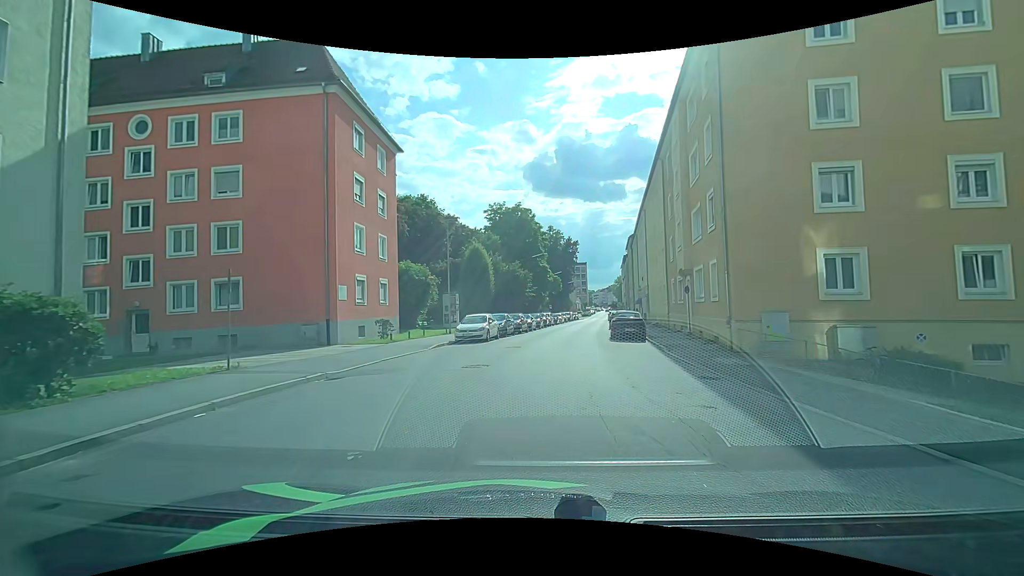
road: tertiary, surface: asphalt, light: Day
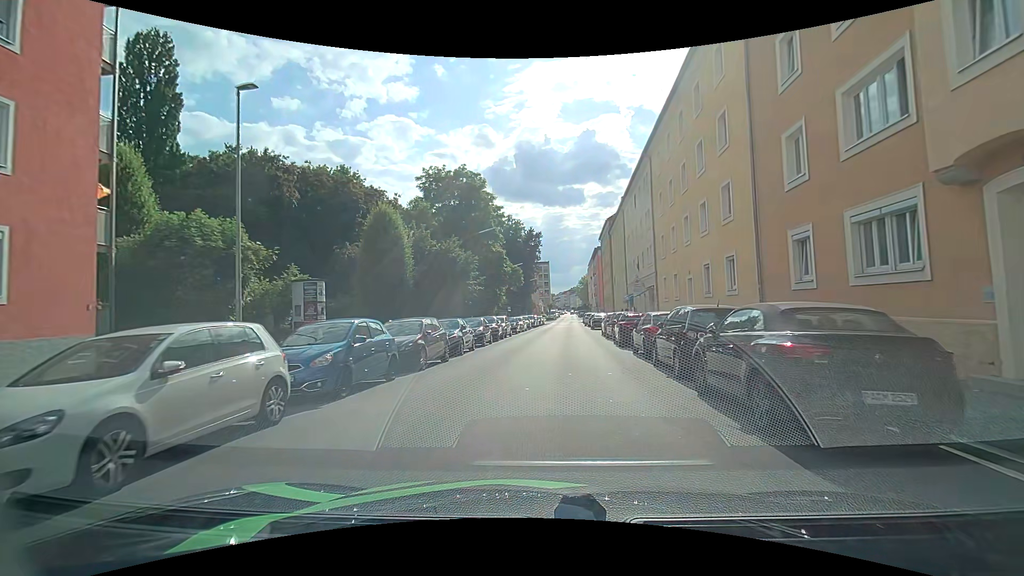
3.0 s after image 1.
(+0.5, +21.3) m; +3°
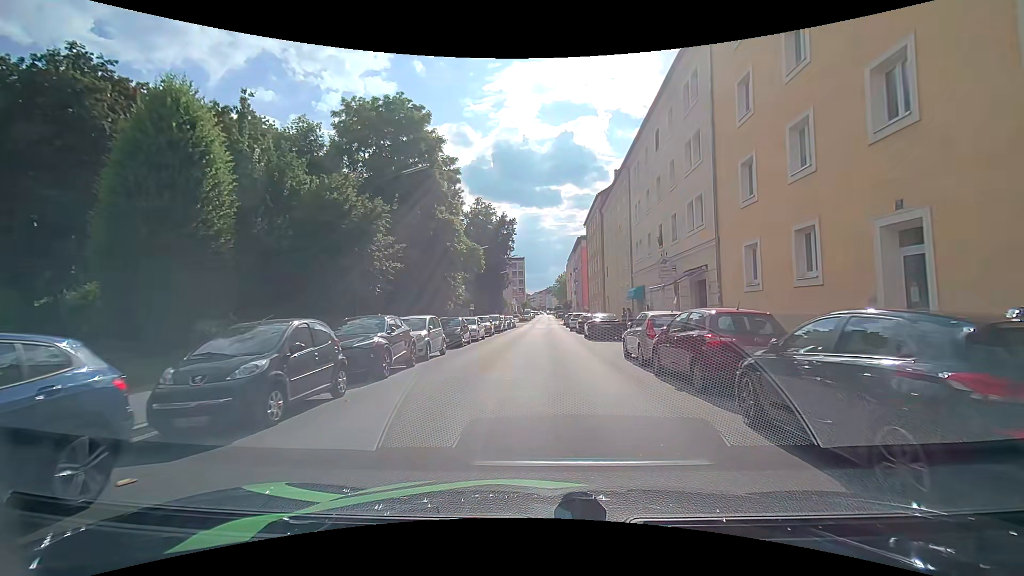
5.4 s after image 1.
(+0.7, +17.6) m; +3°
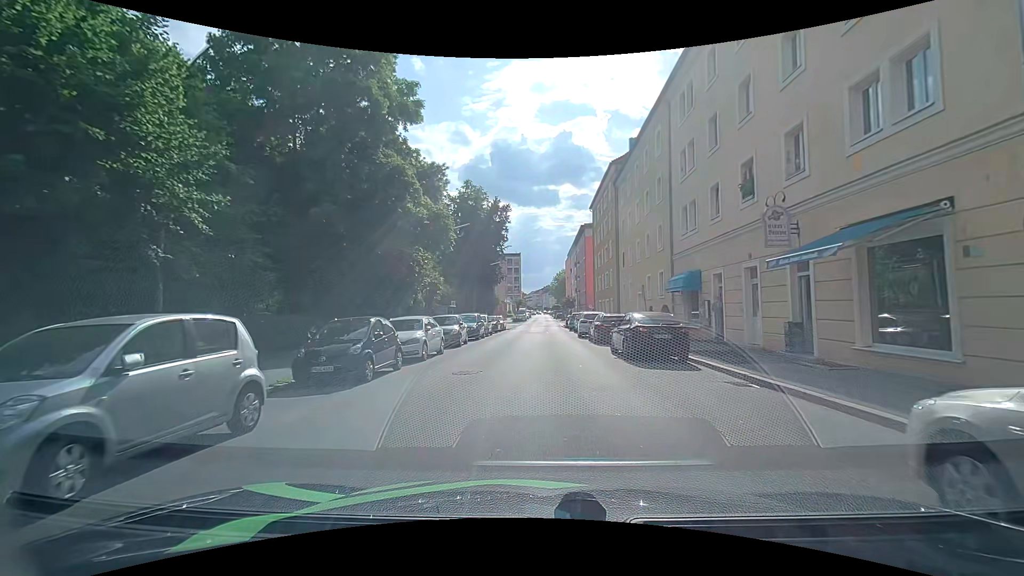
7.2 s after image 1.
(+0.1, +12.8) m; 0°
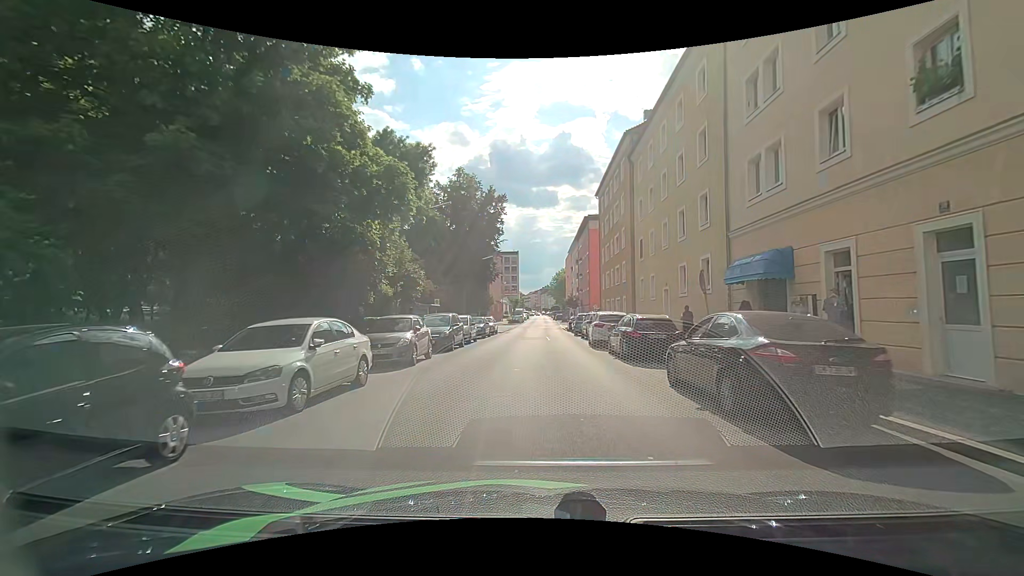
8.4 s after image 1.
(+0.1, +8.2) m; +1°
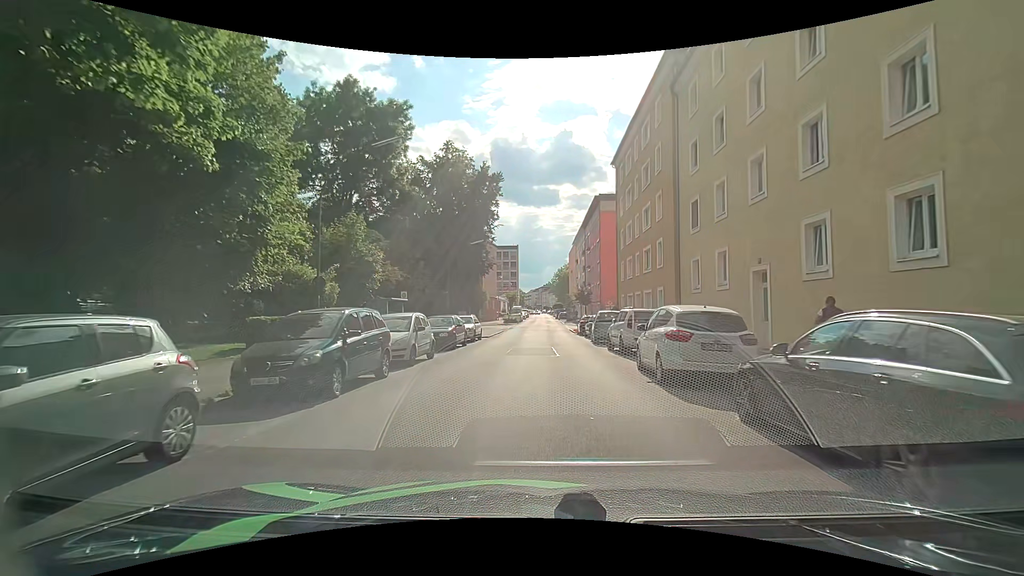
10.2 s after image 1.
(+0.1, +12.1) m; 0°
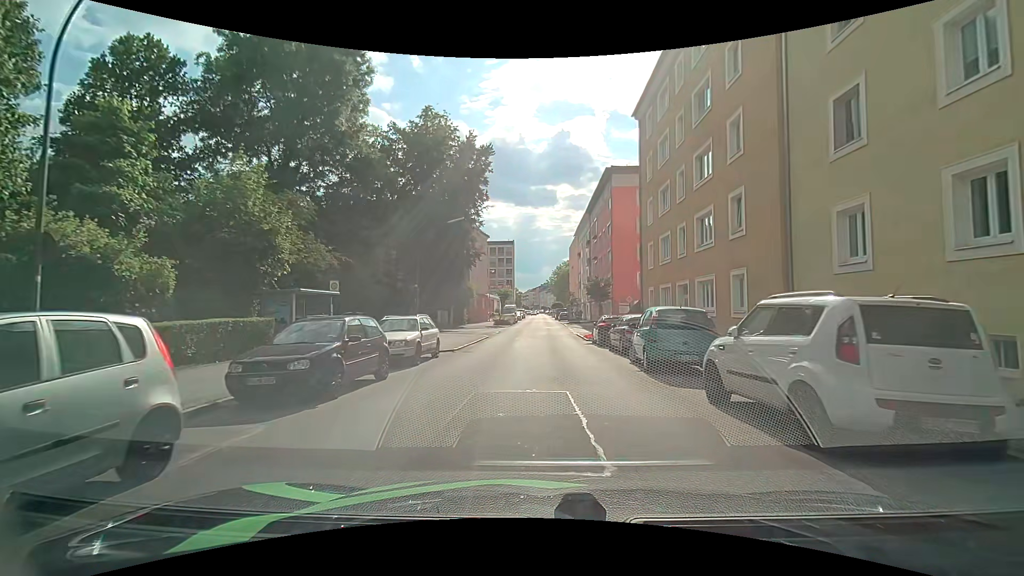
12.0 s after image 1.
(0.0, +12.0) m; 0°
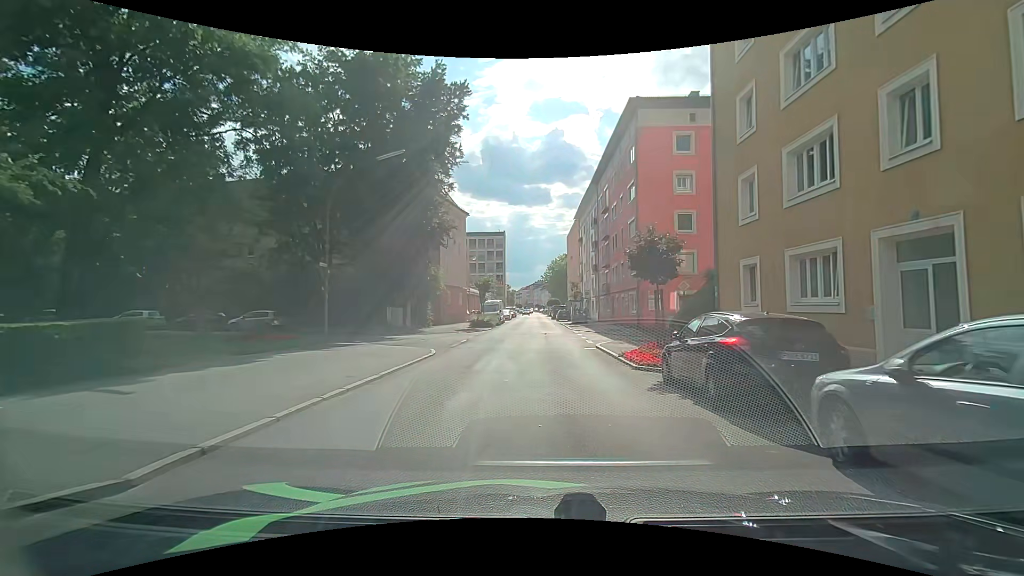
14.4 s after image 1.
(+0.1, +15.8) m; +2°
(0, +10) (0, +20) (0, +30) (0, +40) (0, +50) (0, +60) (-1, +70) (-1, +80) (-1, +90) (-1, +100) m
